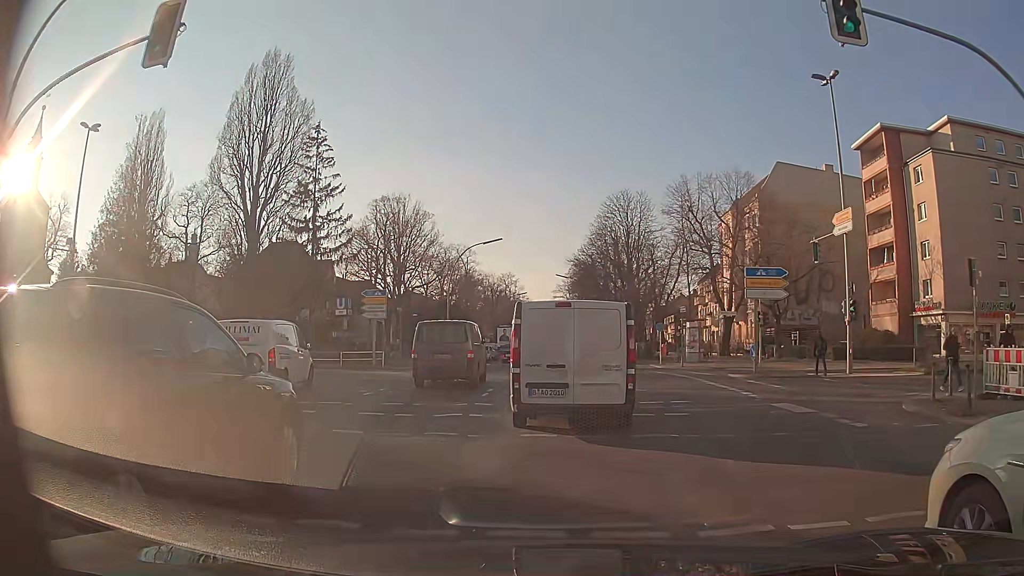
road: secondary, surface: asphalt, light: Day
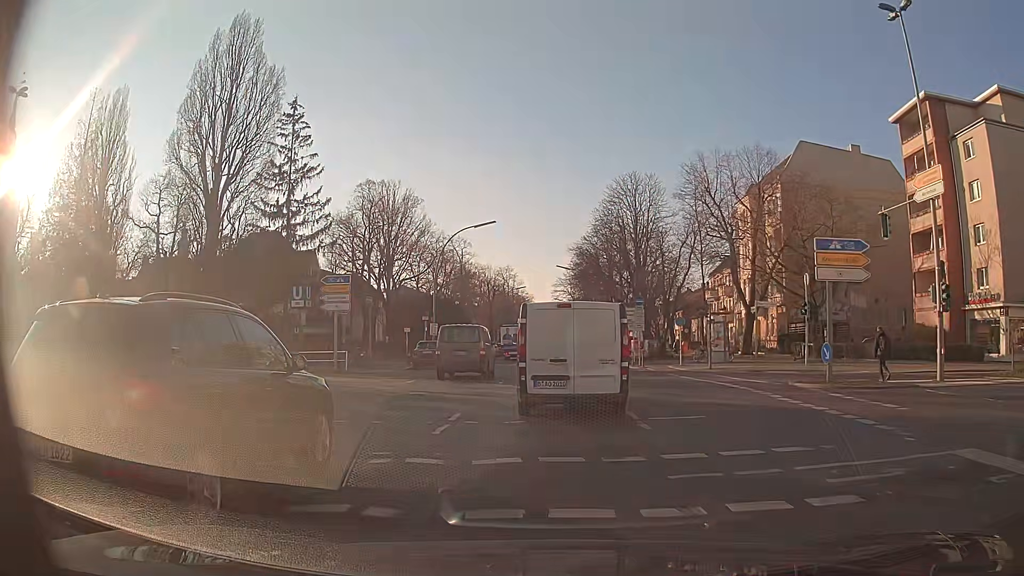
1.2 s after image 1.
(+0.1, +7.4) m; +1°
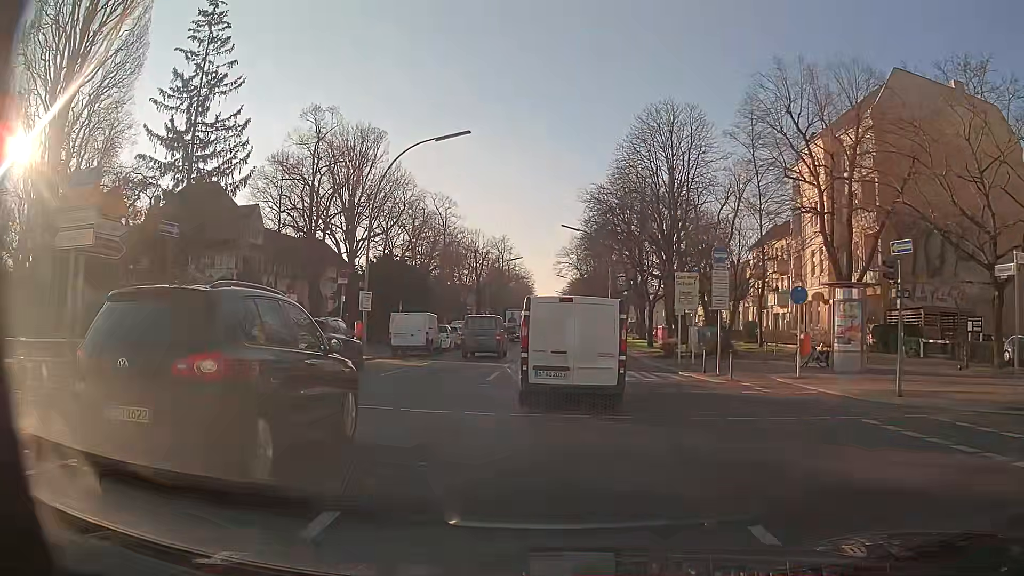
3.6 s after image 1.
(-0.1, +19.6) m; 0°
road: primary
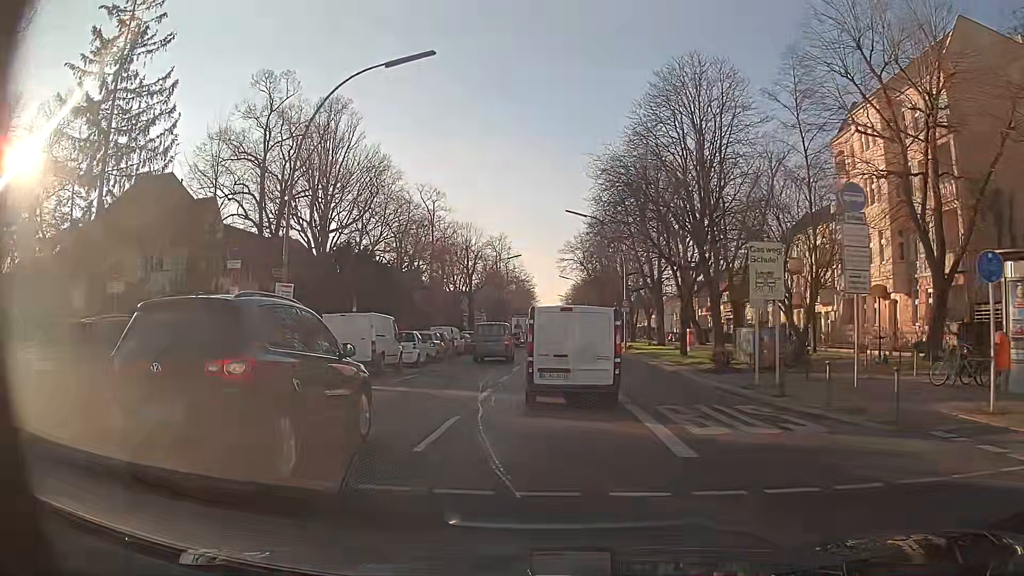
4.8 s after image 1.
(+0.1, +10.3) m; 0°
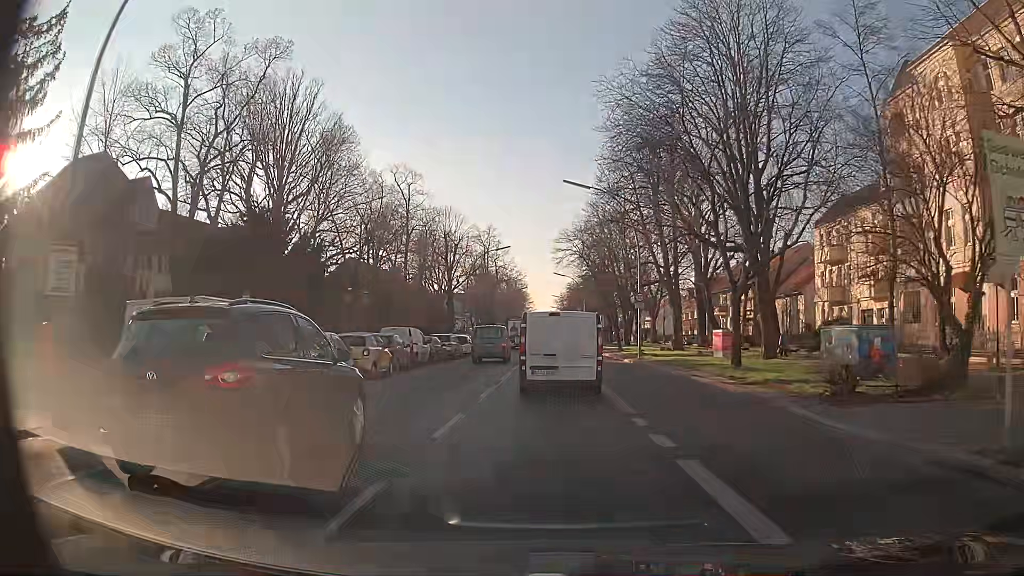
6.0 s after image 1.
(0.0, +11.0) m; +1°
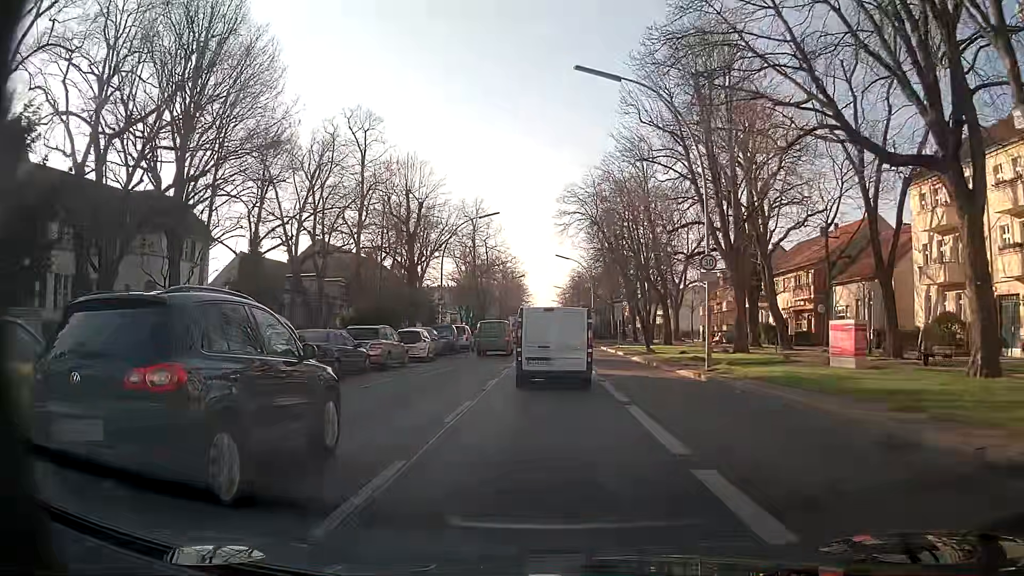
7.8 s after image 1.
(-0.1, +17.1) m; 0°
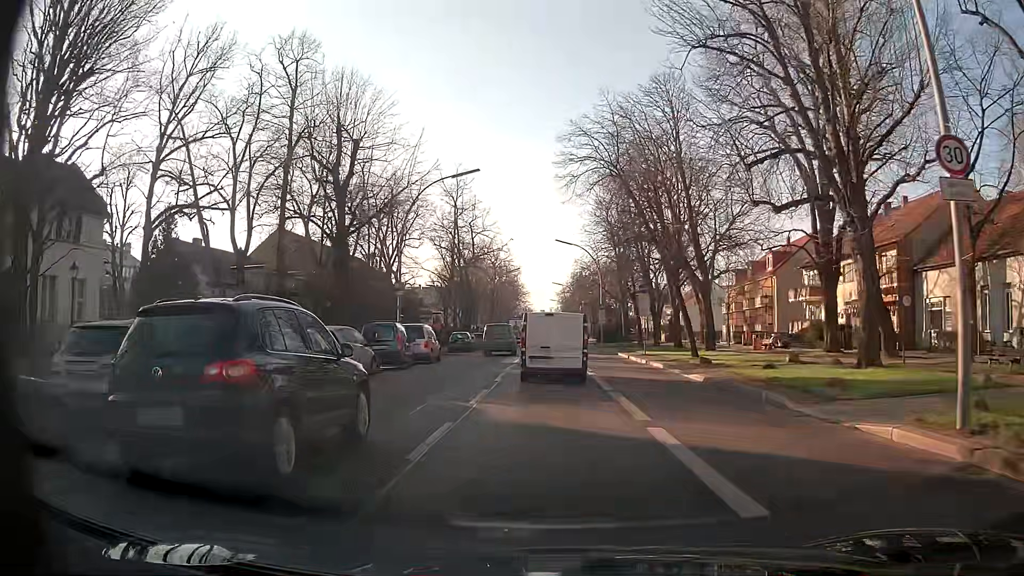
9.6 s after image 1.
(-0.1, +14.7) m; 0°
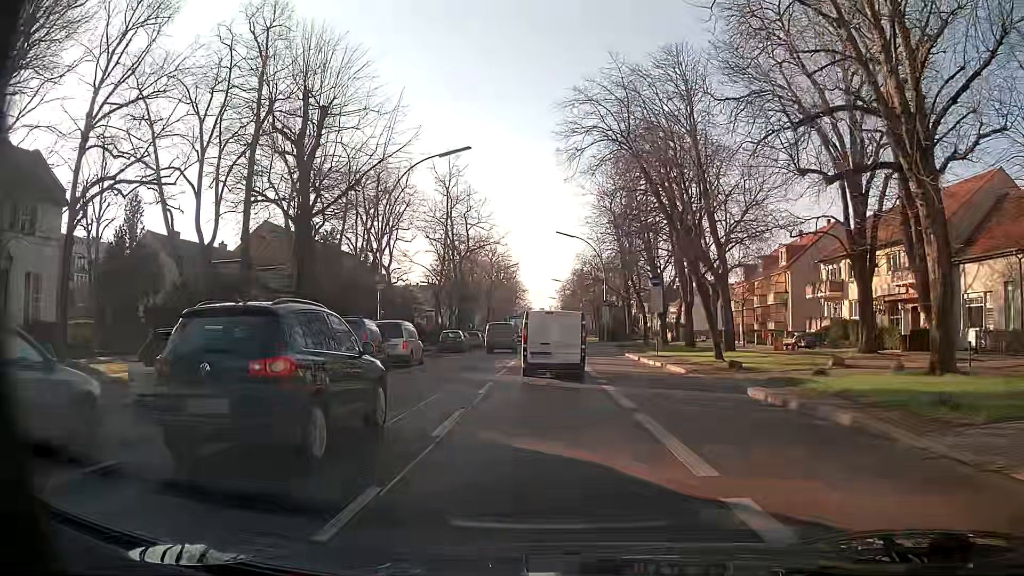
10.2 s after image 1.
(0.0, +4.4) m; 0°
(0, +10) (0, +20) (0, +30) (0, +40) (0, +50) (0, +60) (0, +70) (0, +80) (0, +90) (0, +100) m
